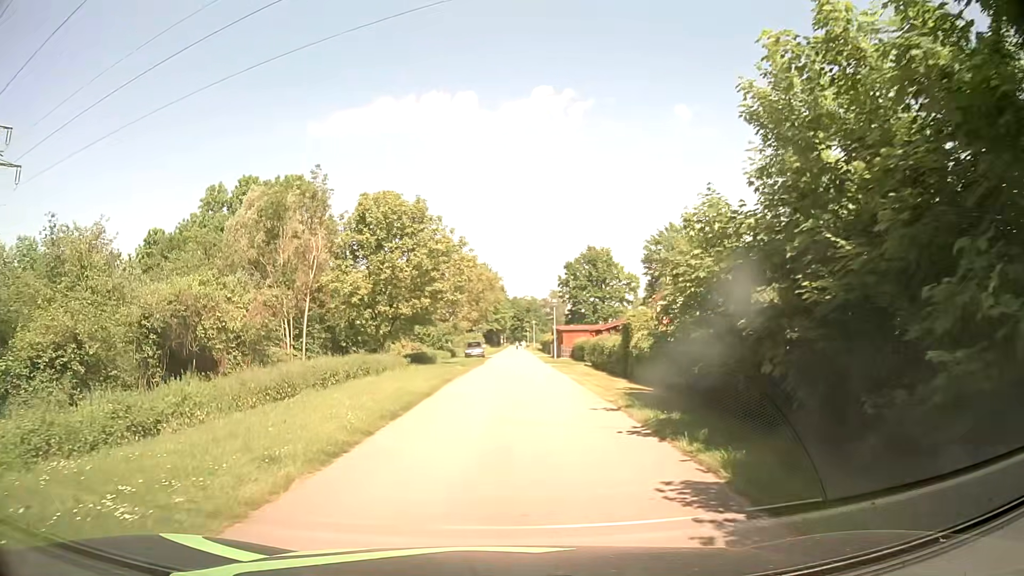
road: residential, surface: asphalt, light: Day
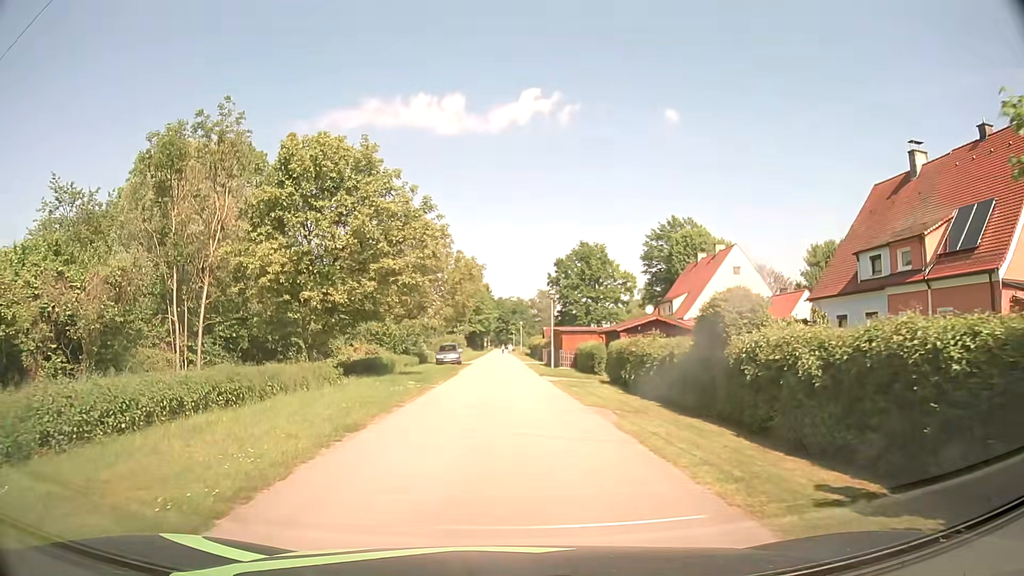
(+0.2, +12.5) m; +2°
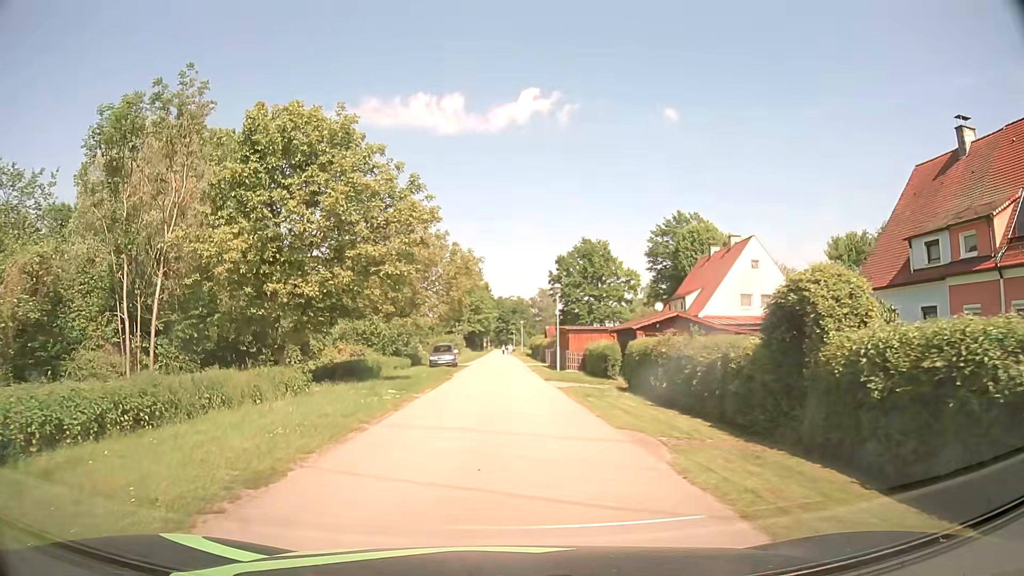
(0.0, +4.1) m; 0°
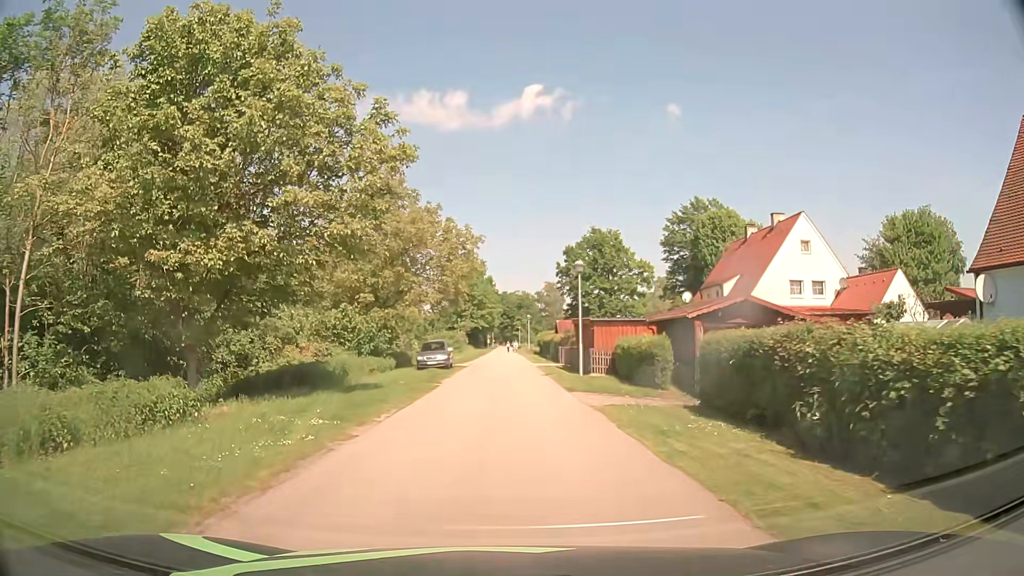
(-0.1, +8.3) m; -1°
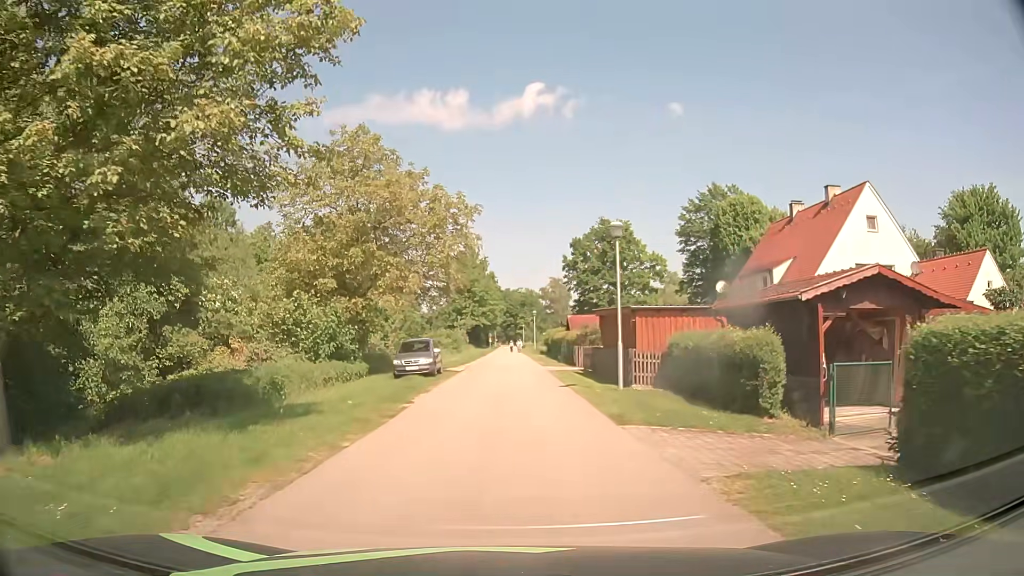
(0.0, +8.3) m; -1°
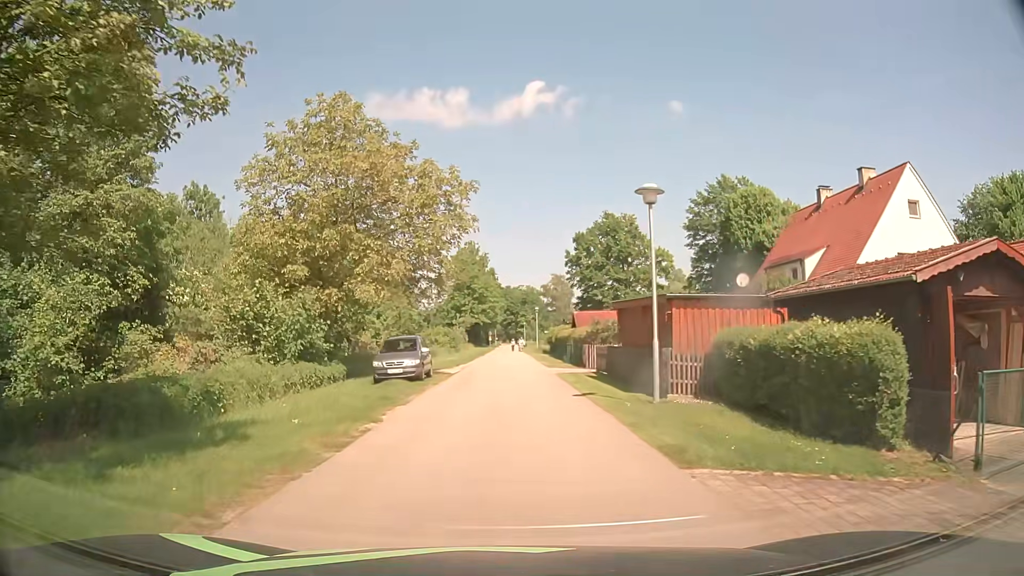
(0.0, +4.2) m; +1°
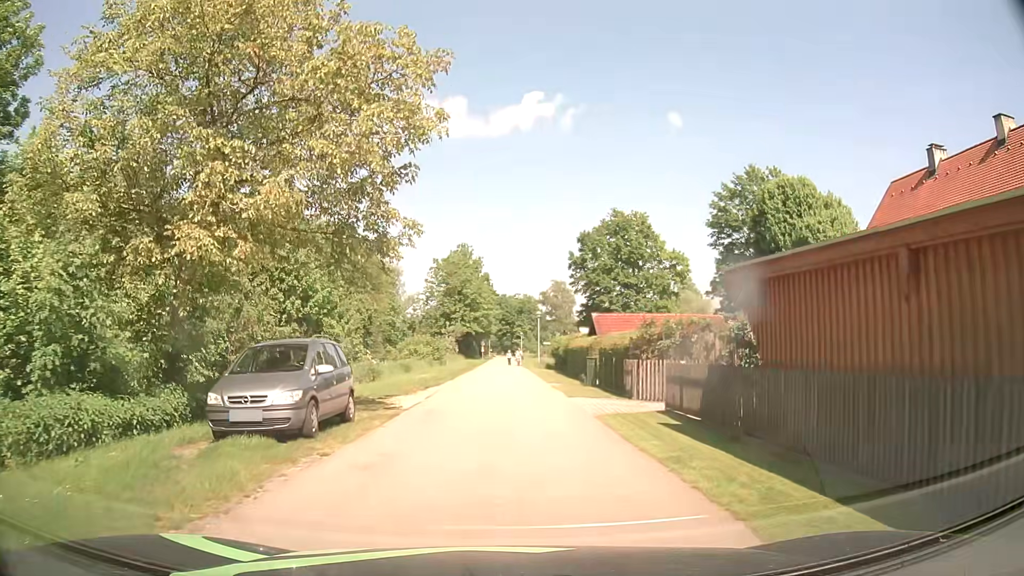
(0.0, +12.7) m; 0°
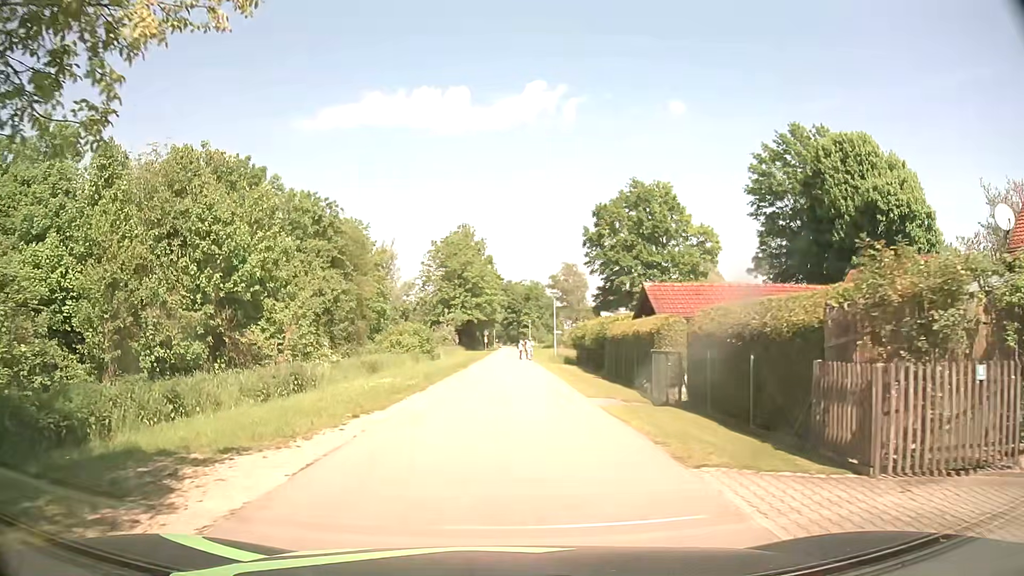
(0.0, +12.6) m; 0°
(0, +10) (-1, +20) (-1, +30) (-1, +40) (-1, +50) (-1, +60) (-1, +70) (-1, +80) (-1, +90) (-1, +100) m
